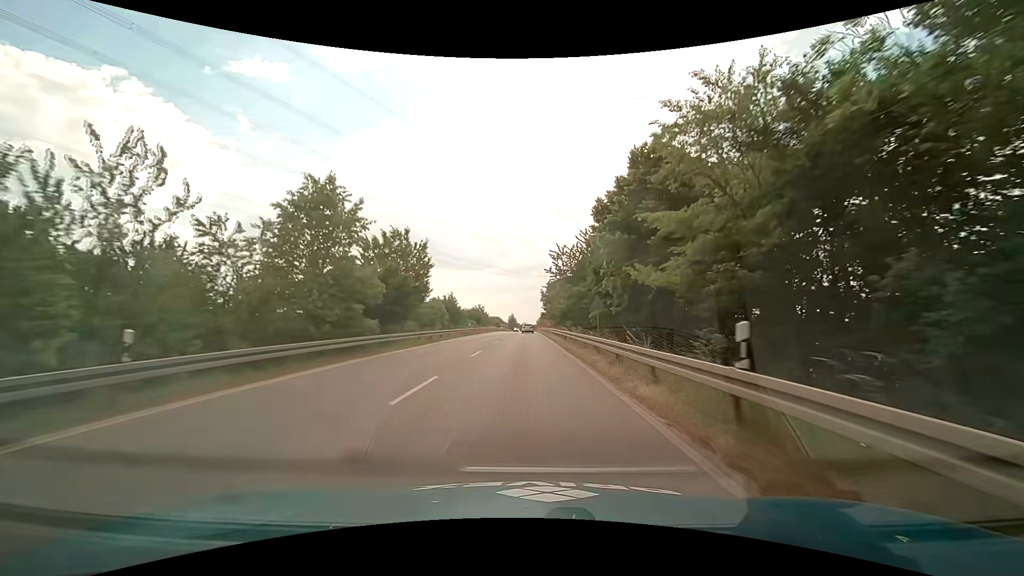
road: primary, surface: asphalt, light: Day
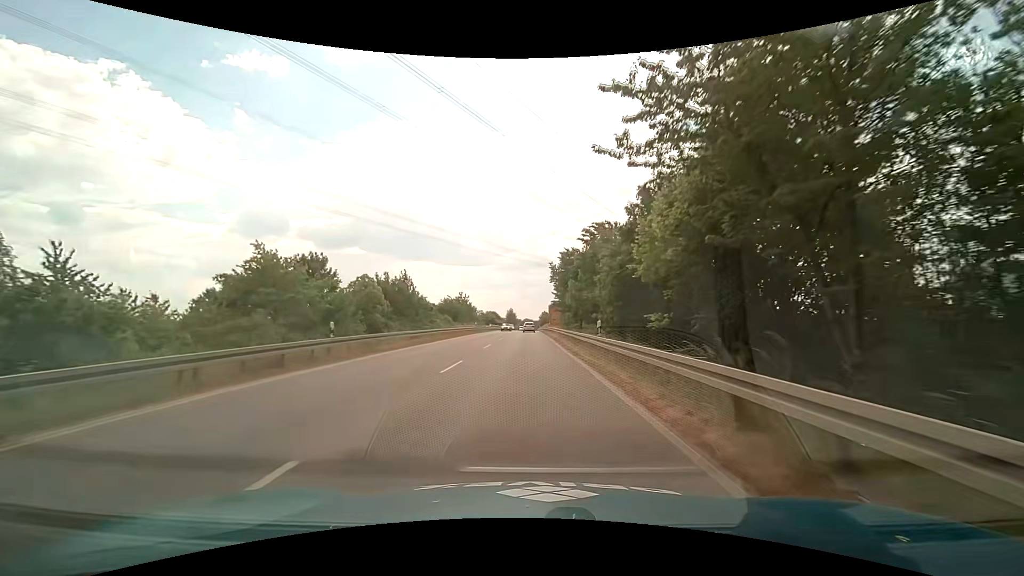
(+0.1, +42.5) m; 0°
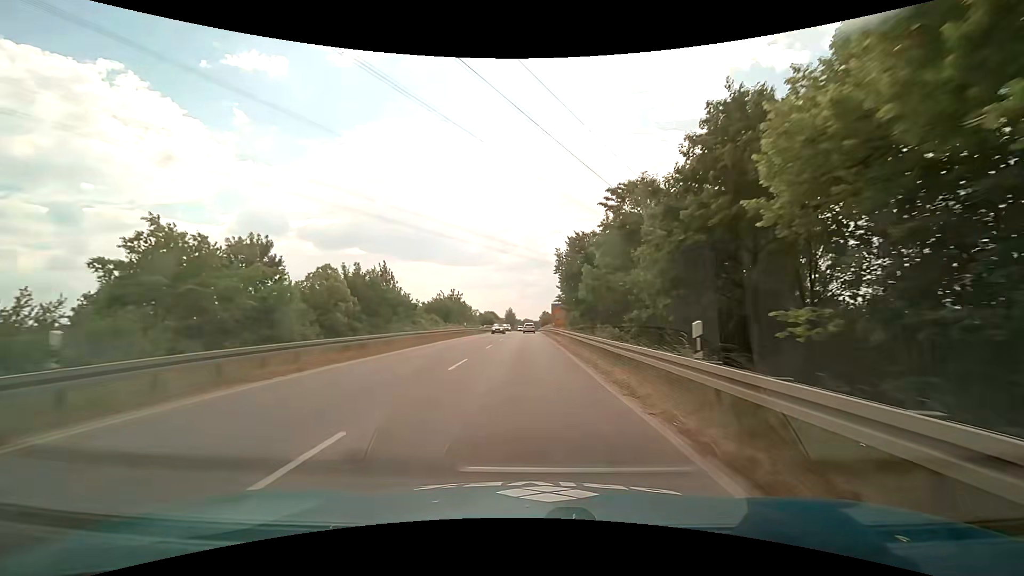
(0.0, +10.6) m; 0°
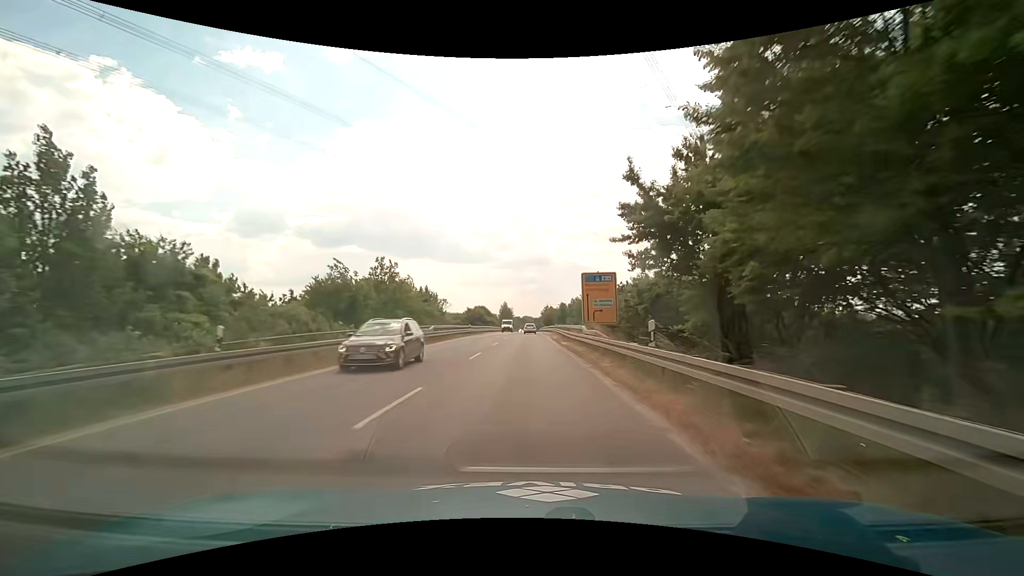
(0.0, +43.0) m; 0°
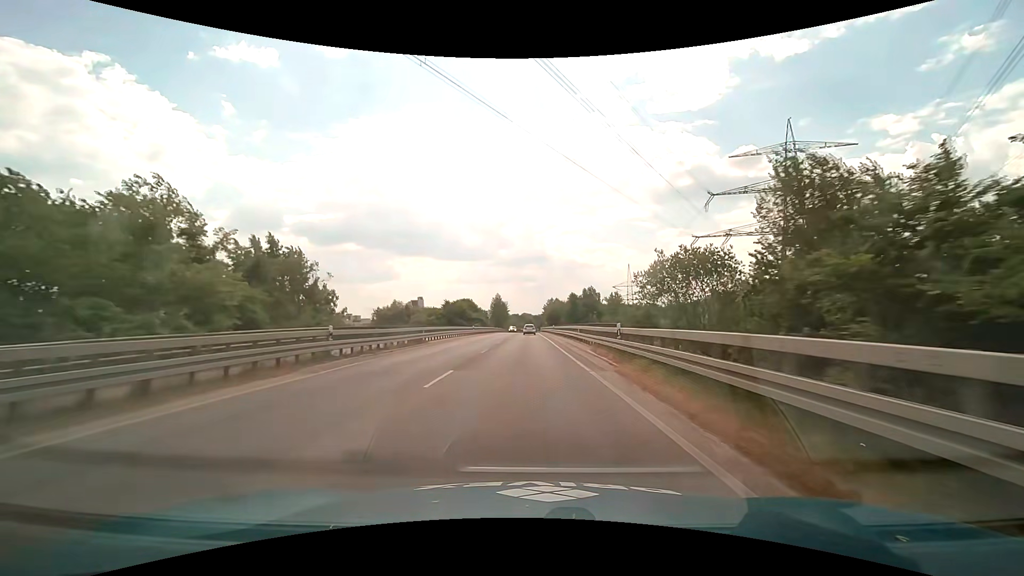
(+0.1, +43.2) m; 0°
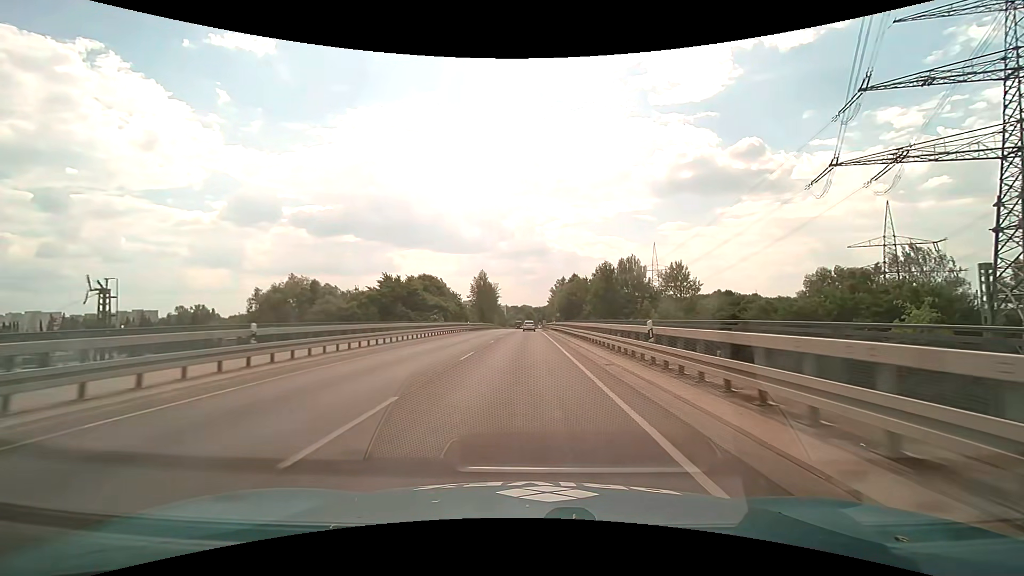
(-0.1, +54.2) m; 0°
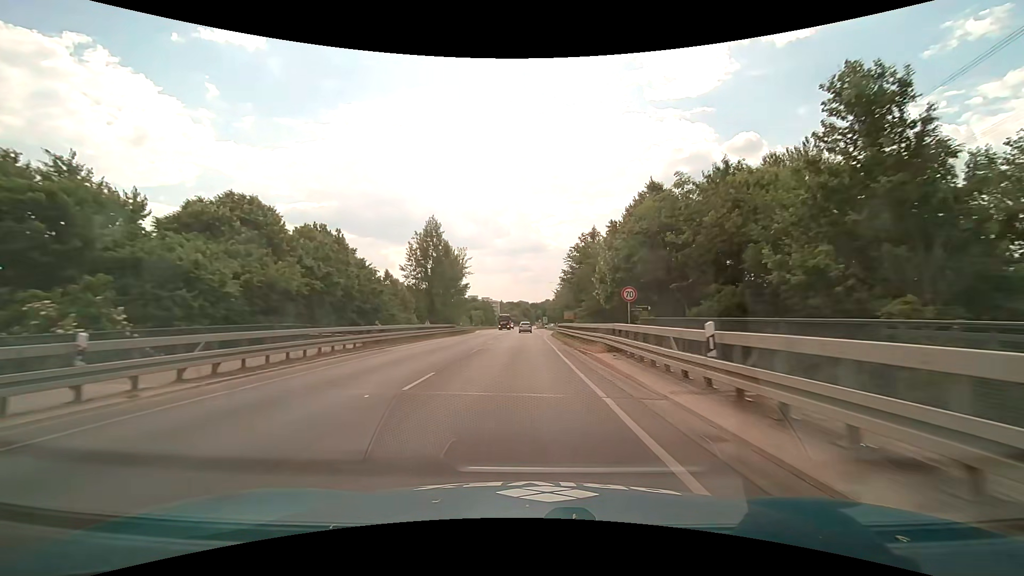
(+0.2, +54.5) m; +1°
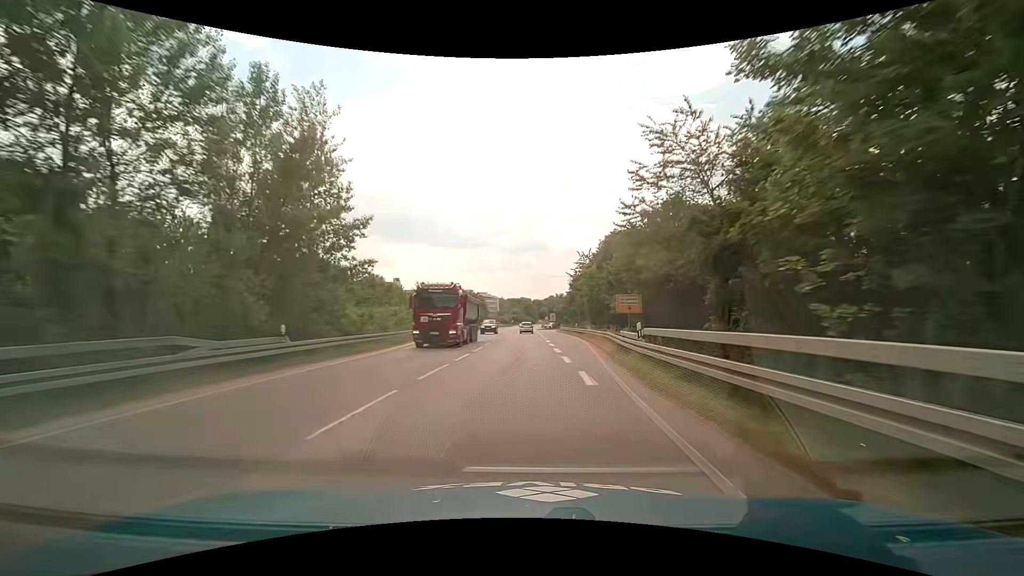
(-0.2, +43.5) m; -1°
(0, +10) (0, +20) (0, +30) (0, +40) (0, +50) (0, +60) (0, +70) (0, +80) (0, +90) (0, +100) m
